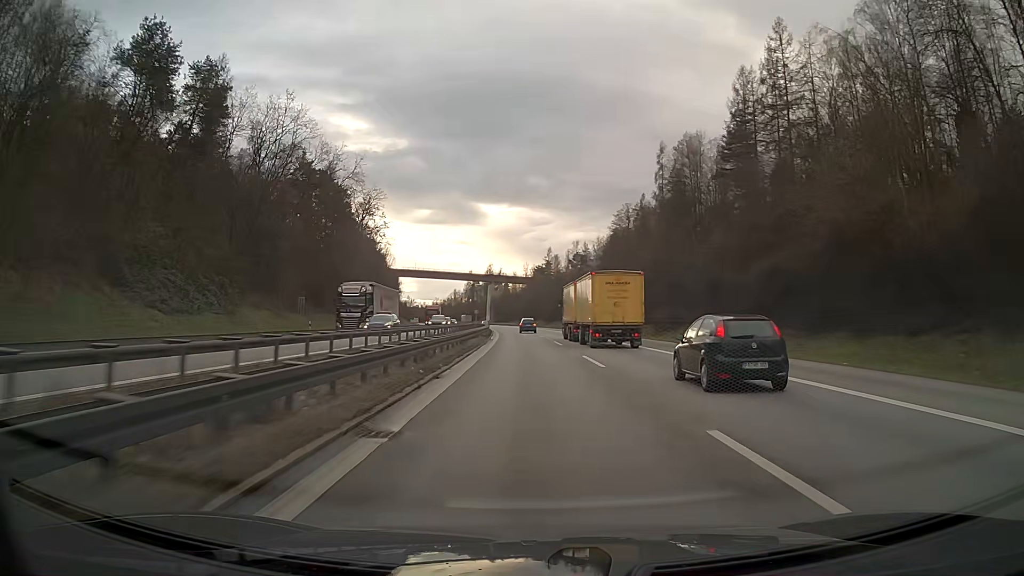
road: motorway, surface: asphalt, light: Day
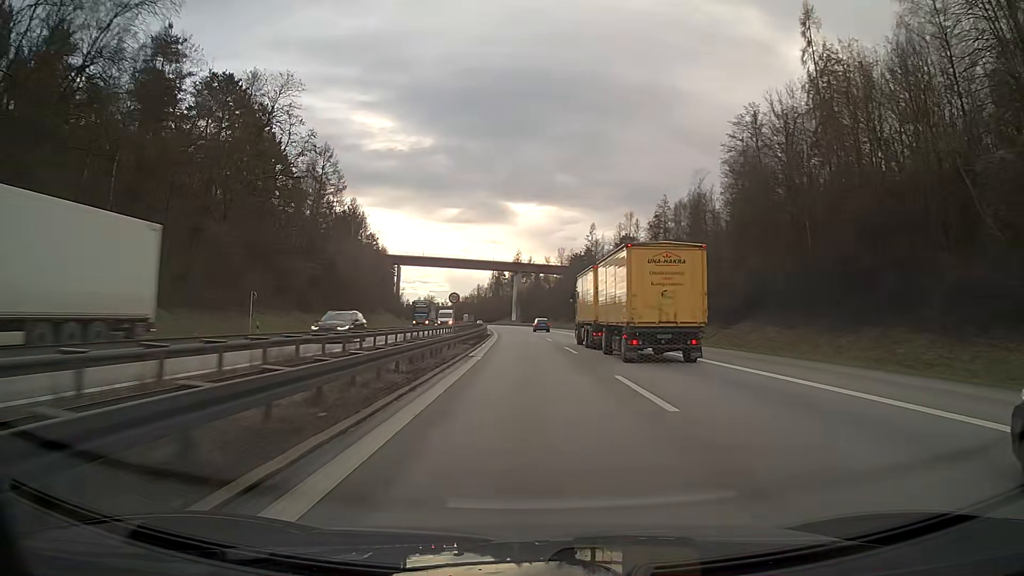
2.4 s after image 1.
(-1.5, +63.3) m; -3°
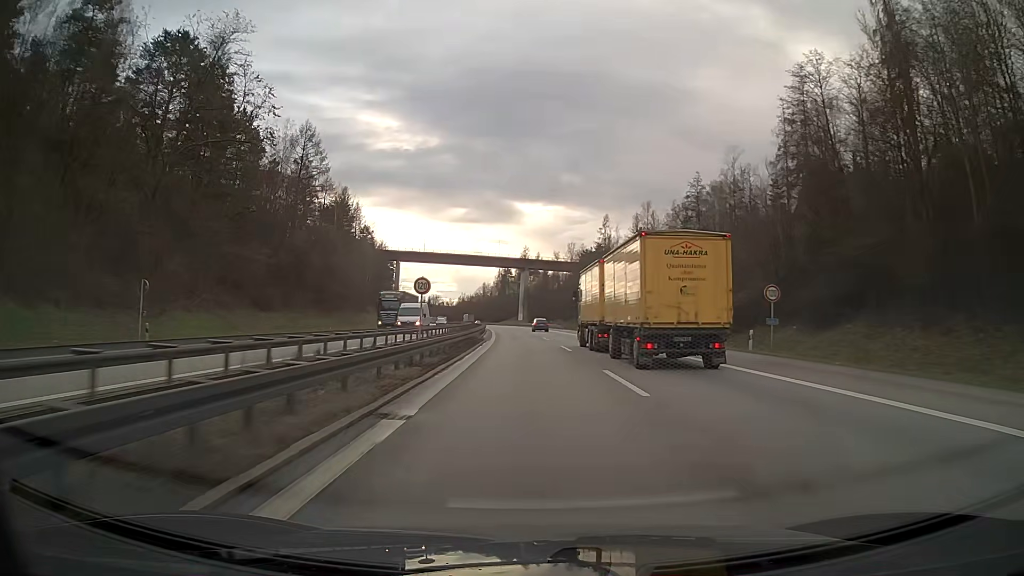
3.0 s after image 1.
(-0.1, +15.8) m; -1°
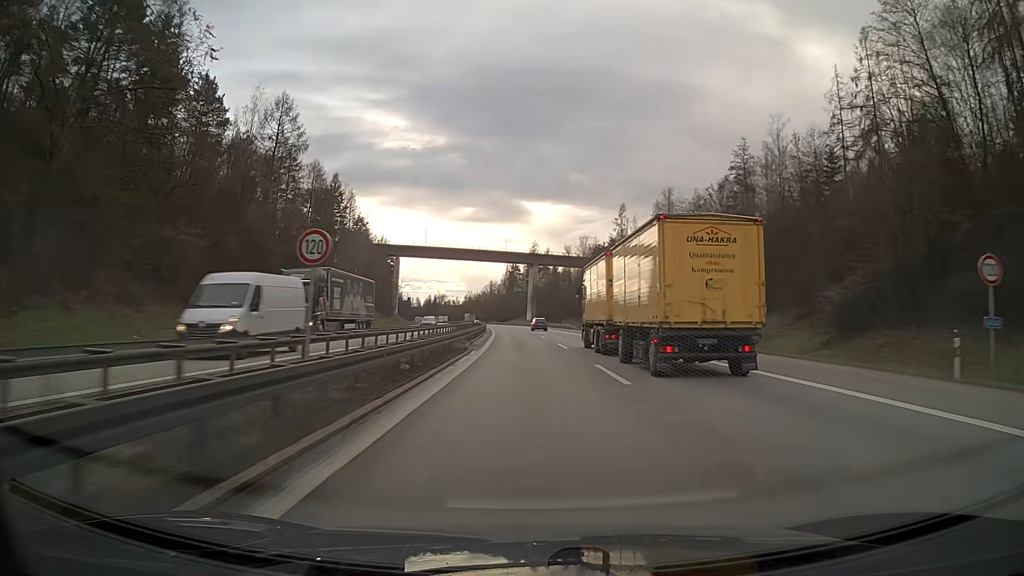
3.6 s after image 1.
(-0.1, +15.9) m; -1°
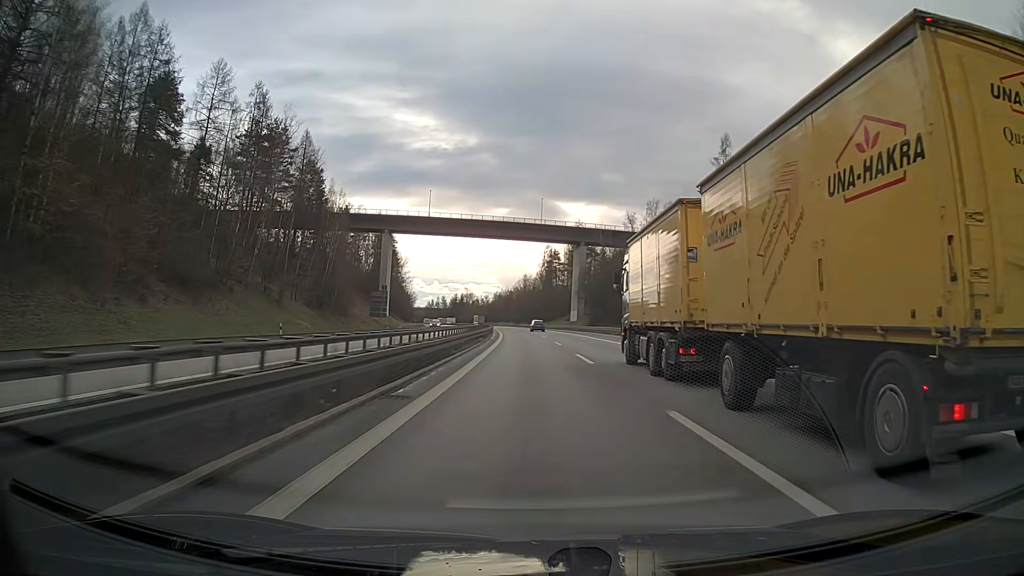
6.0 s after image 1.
(-1.8, +63.9) m; -3°
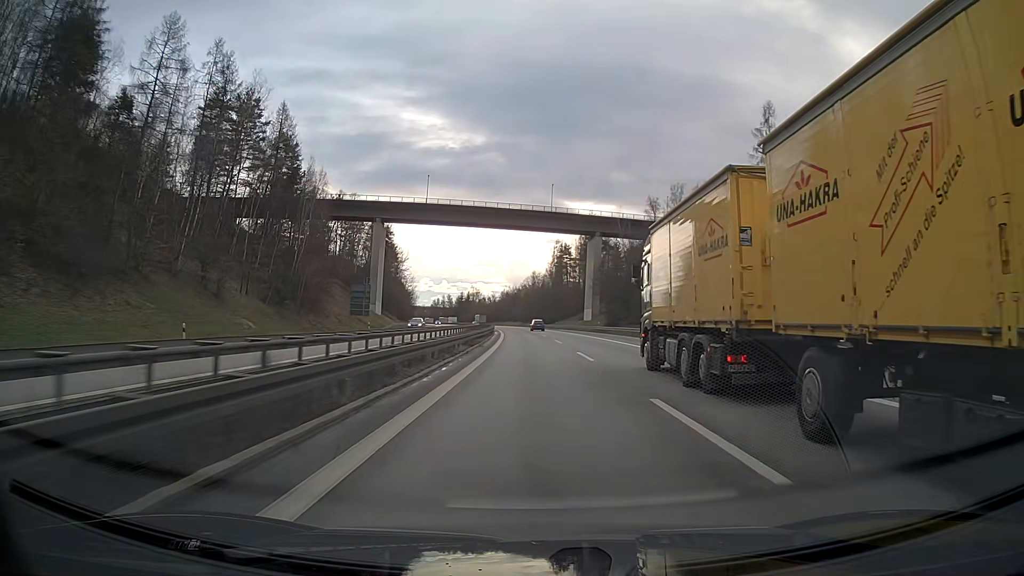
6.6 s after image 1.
(-0.1, +16.4) m; -1°
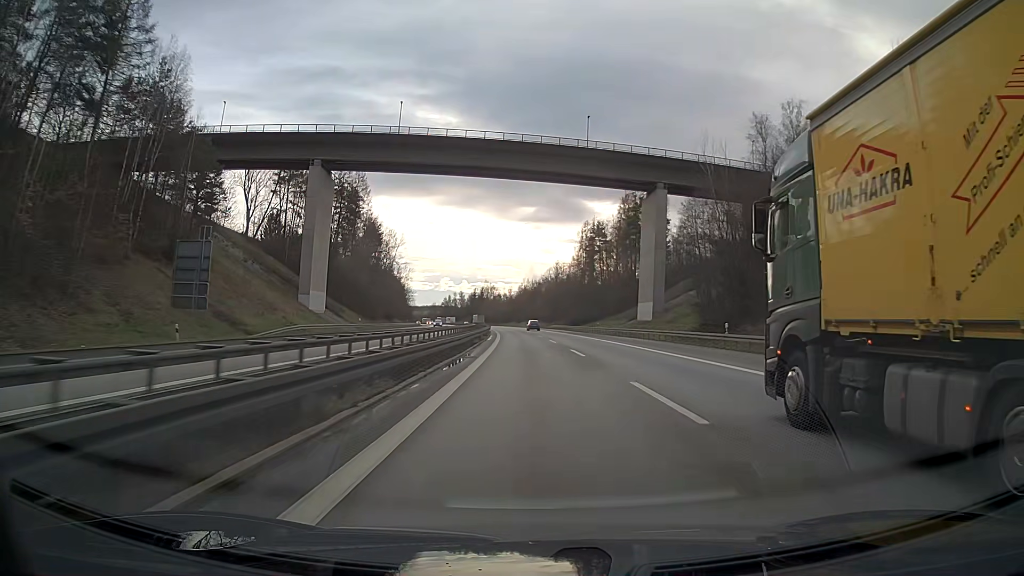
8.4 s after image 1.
(-0.8, +50.9) m; -2°
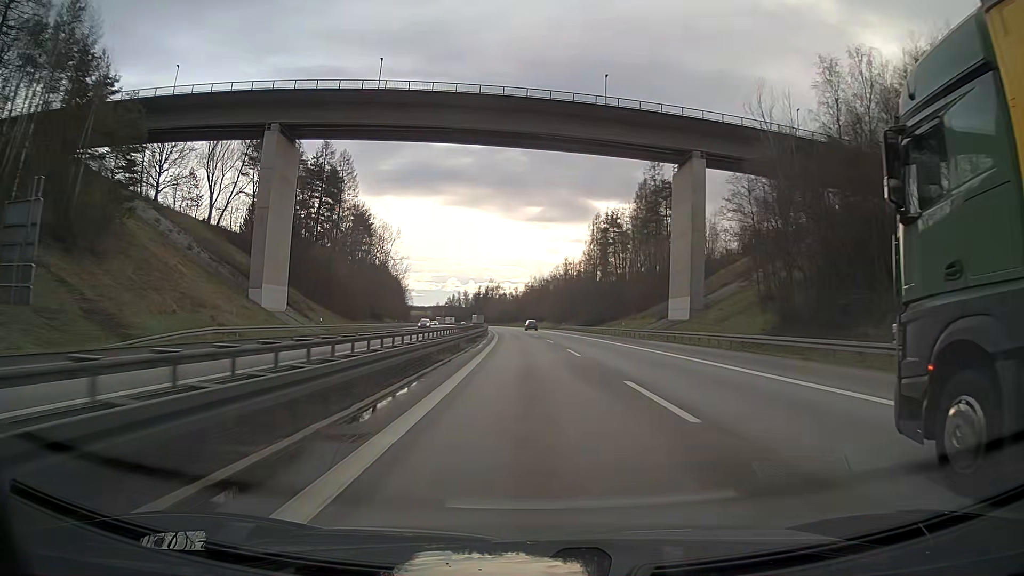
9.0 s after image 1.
(-0.1, +17.5) m; -1°
